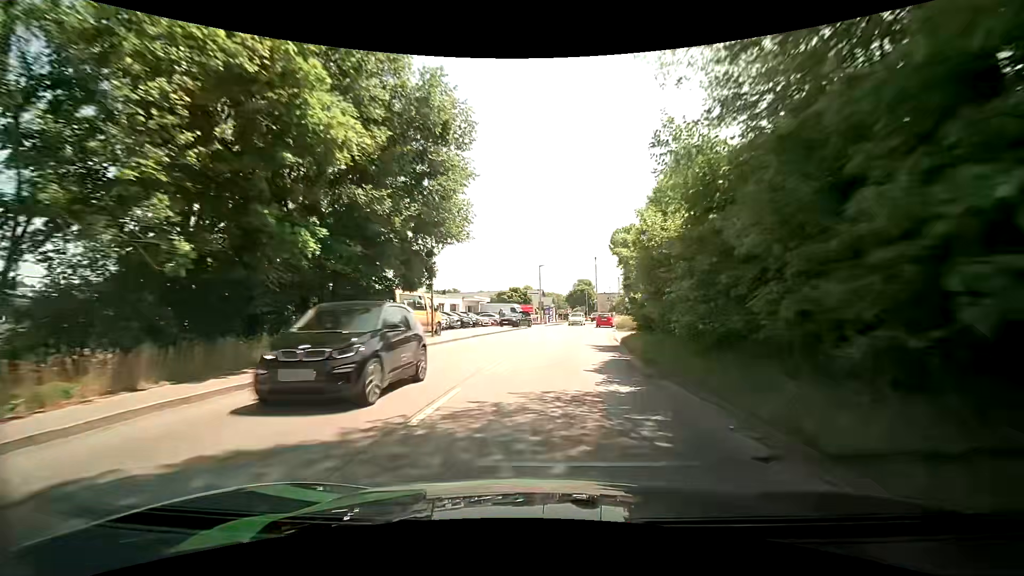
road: tertiary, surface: asphalt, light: Day
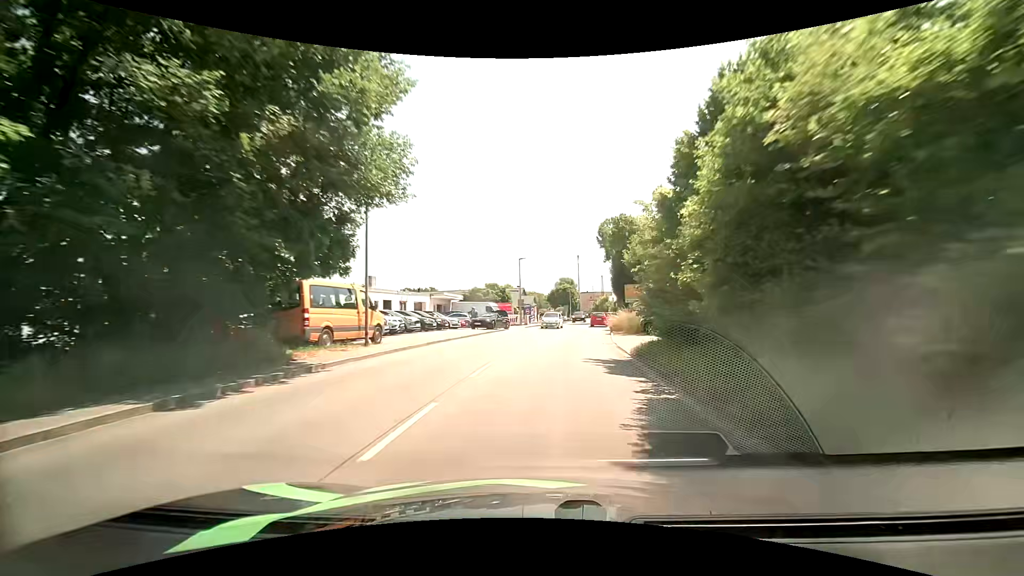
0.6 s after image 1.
(+0.1, +7.3) m; +1°
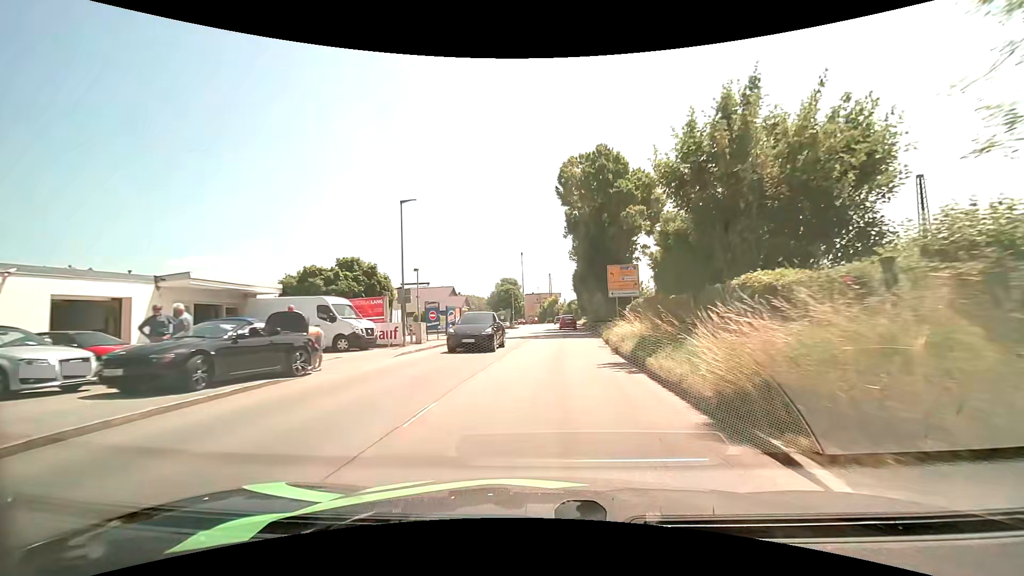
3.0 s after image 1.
(+2.3, +28.0) m; +8°
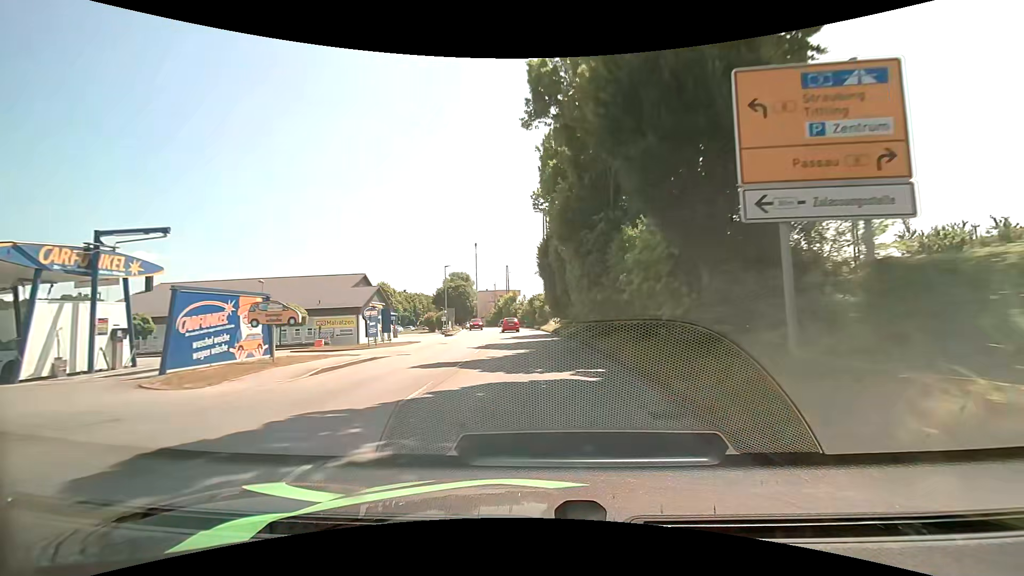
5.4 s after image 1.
(+1.3, +28.4) m; +5°
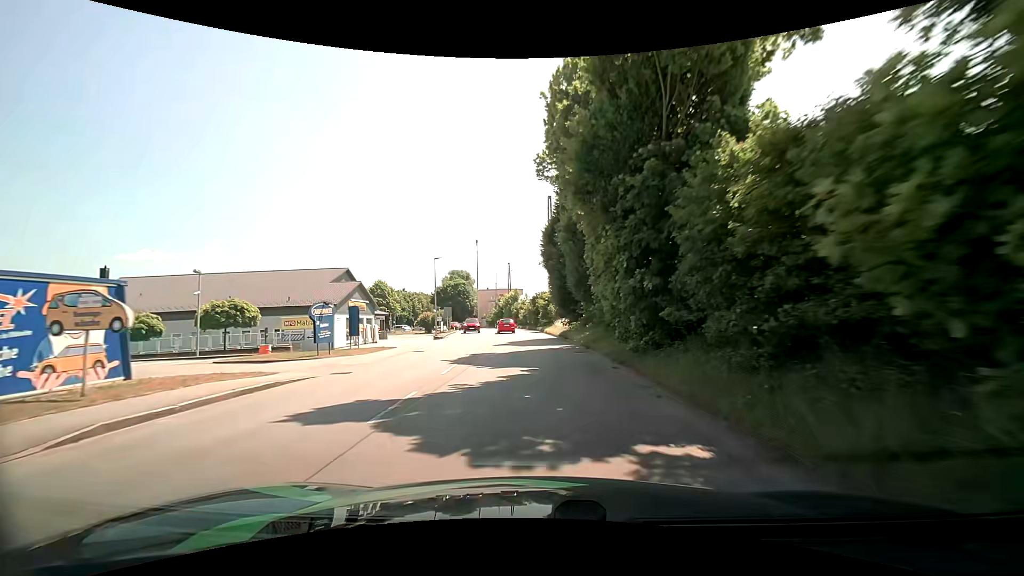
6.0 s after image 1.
(0.0, +7.3) m; -1°
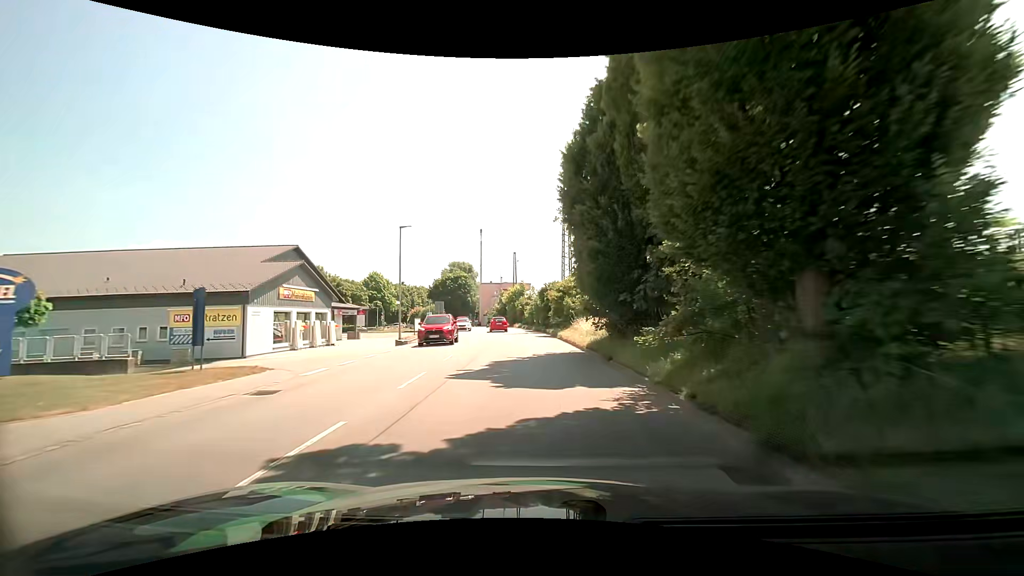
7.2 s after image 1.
(-0.1, +14.9) m; -2°
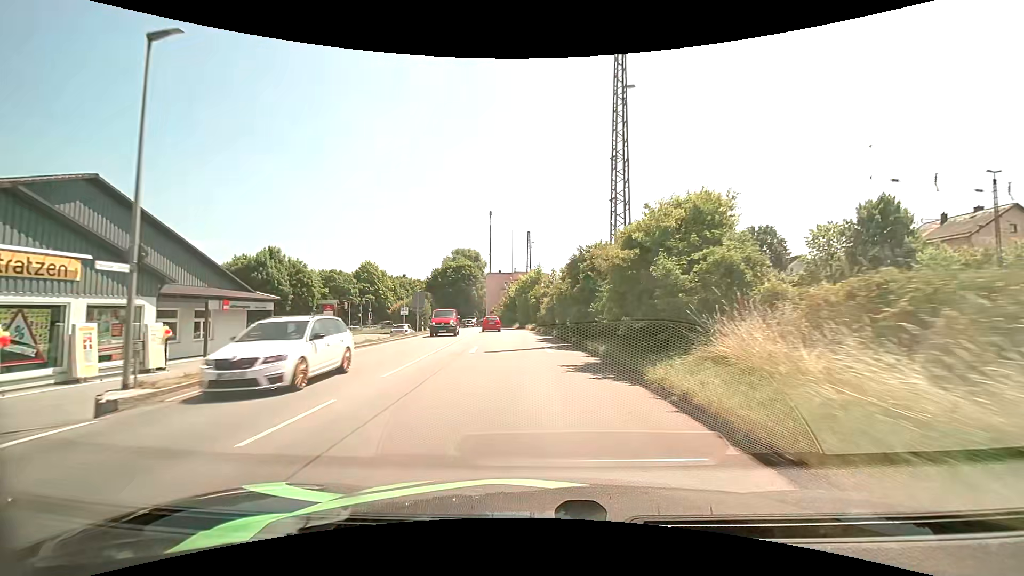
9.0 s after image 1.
(0.0, +22.6) m; -1°
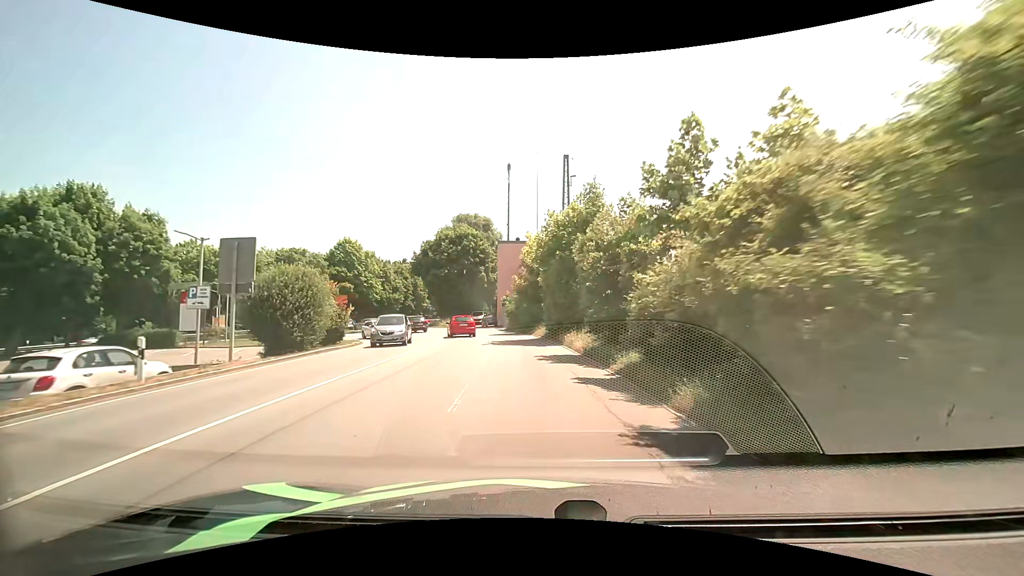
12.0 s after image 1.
(-1.3, +35.4) m; -4°
(0, +10) (-1, +20) (-2, +30) (-3, +40) (-7, +49) (-12, +58) (-17, +66) (-20, +76) (-21, +86) (-20, +96) m
